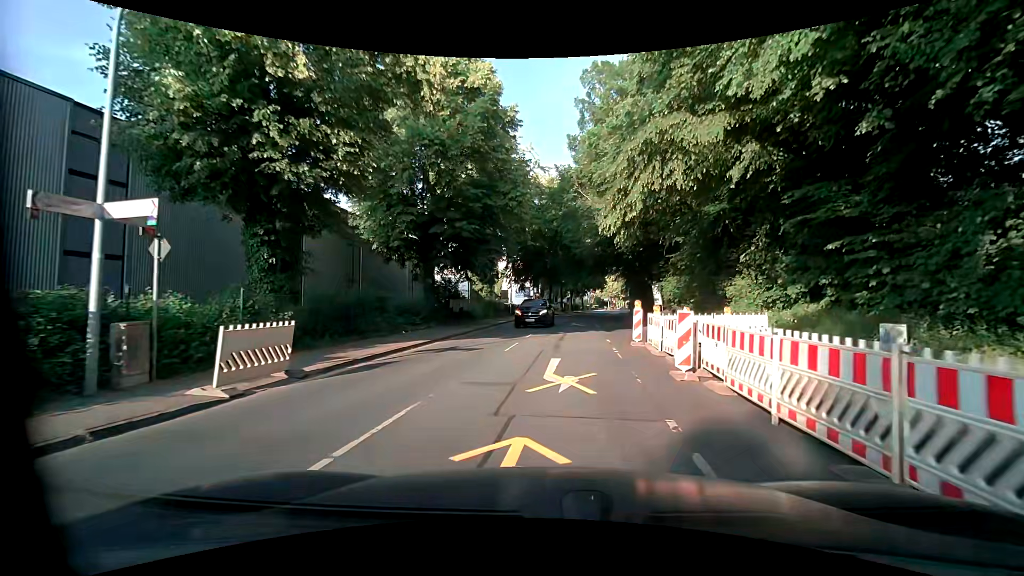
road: tertiary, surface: asphalt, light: Day
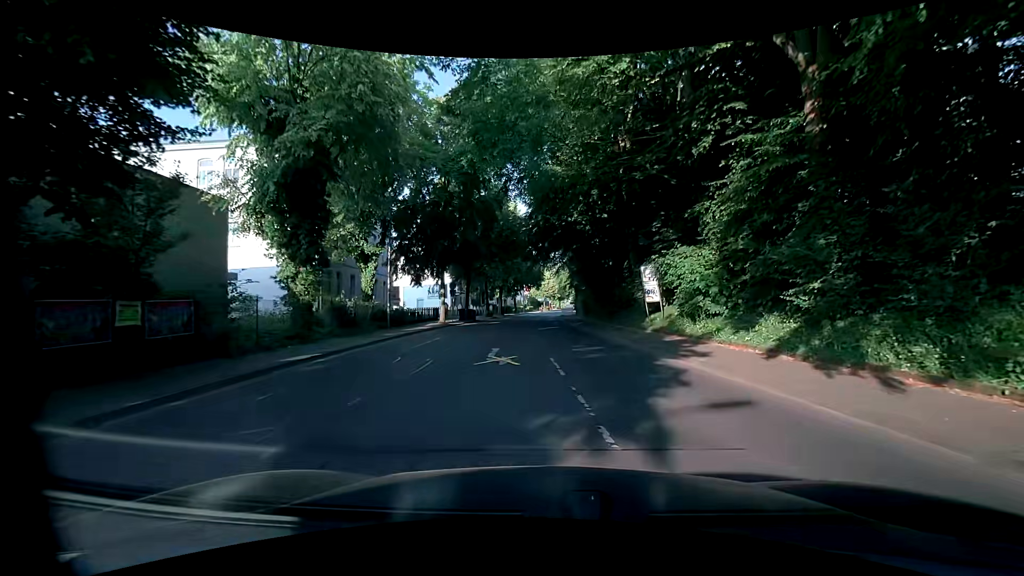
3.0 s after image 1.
(+1.8, +22.1) m; +8°
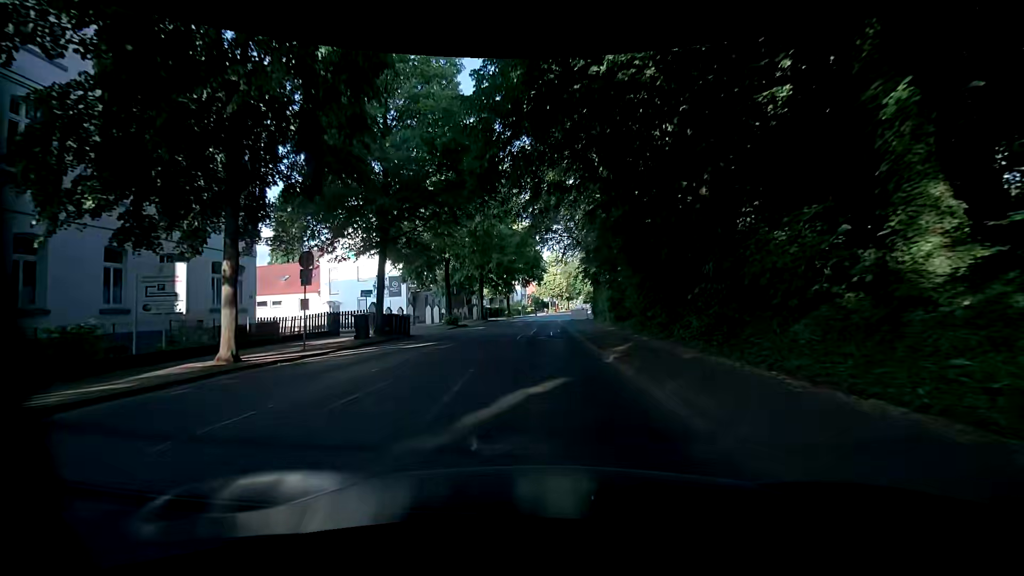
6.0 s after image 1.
(+0.8, +24.2) m; 0°
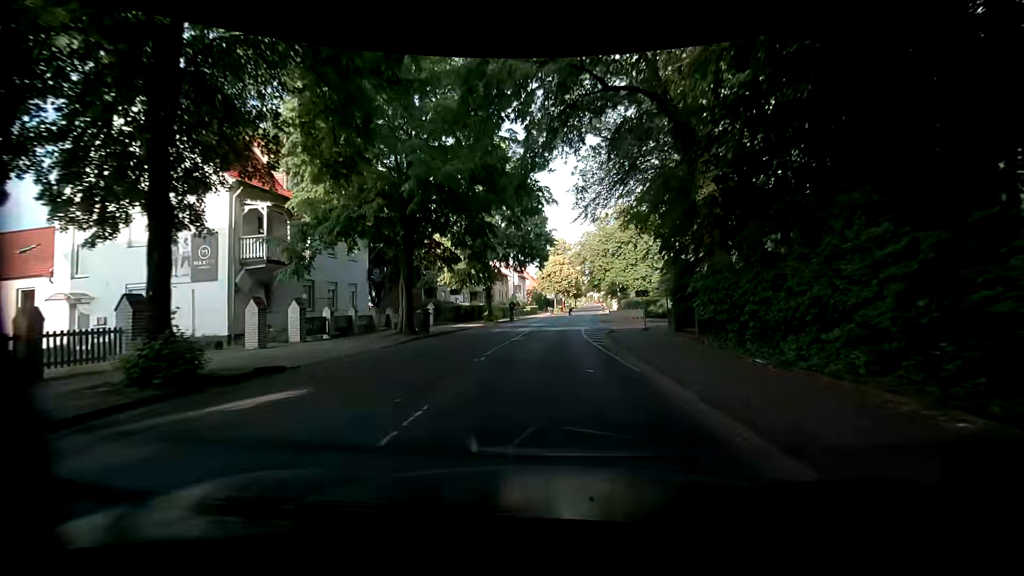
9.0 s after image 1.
(-0.1, +28.5) m; 0°
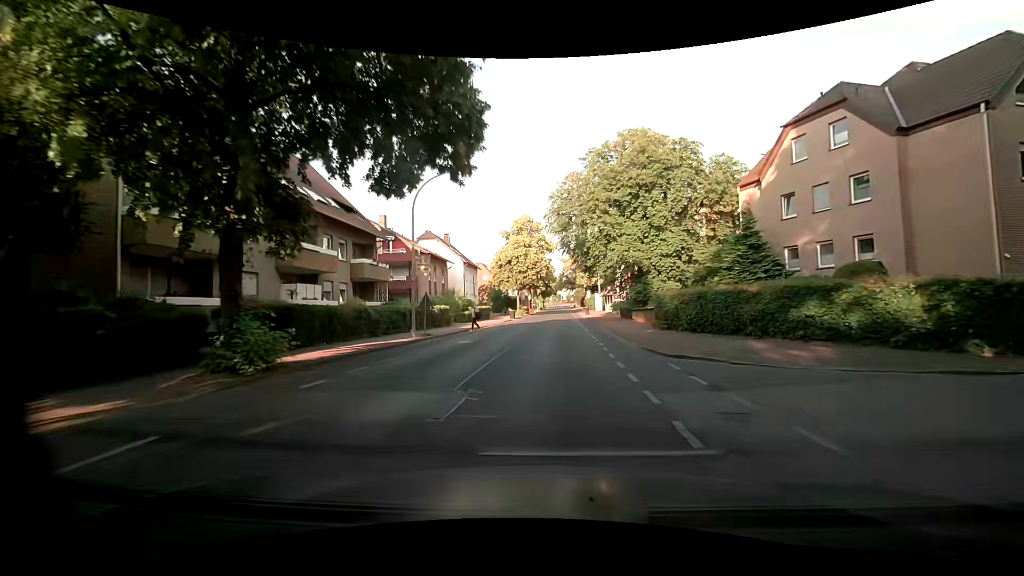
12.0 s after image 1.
(+0.6, +30.9) m; +4°
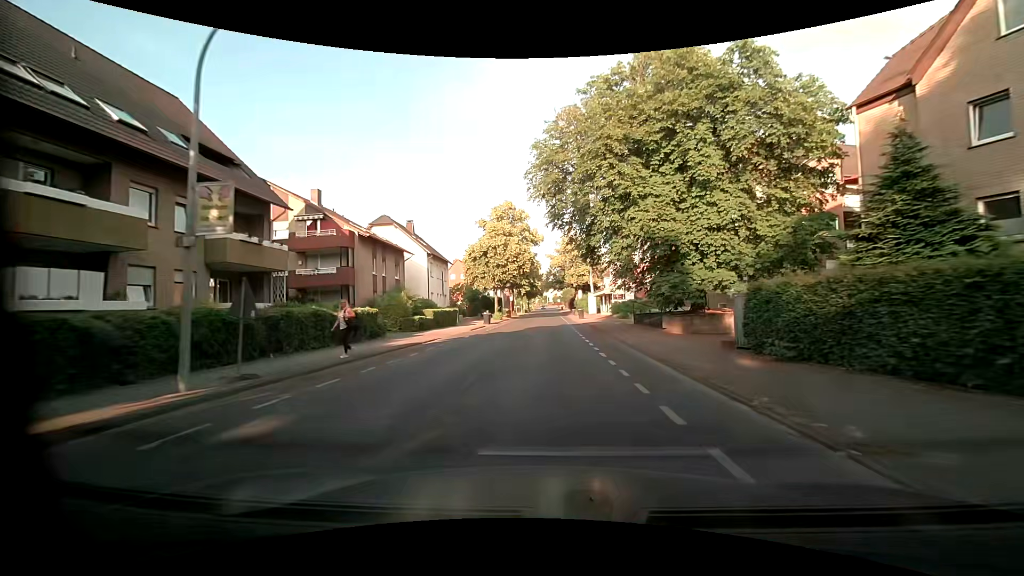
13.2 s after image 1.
(+0.2, +13.2) m; +2°
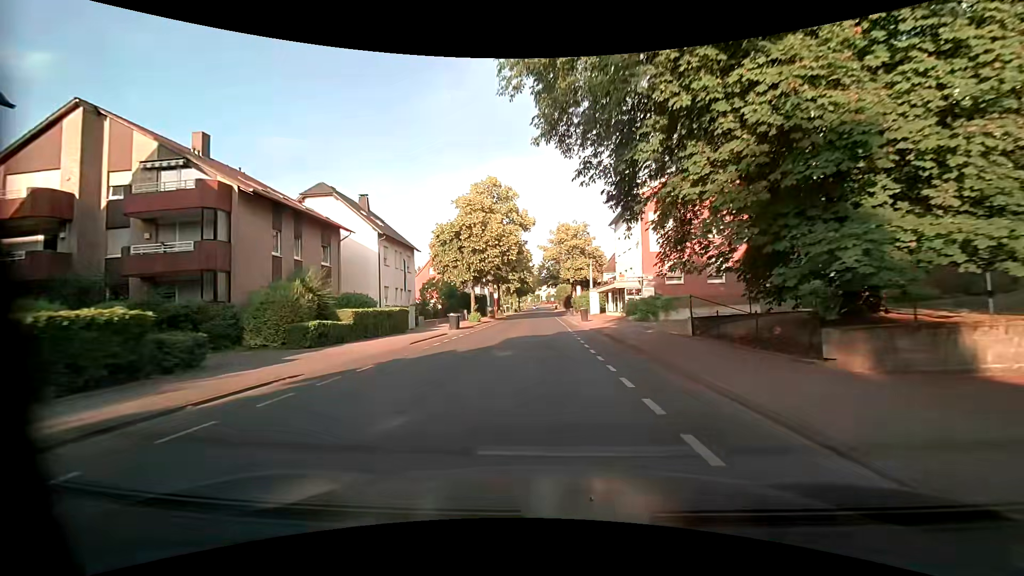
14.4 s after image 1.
(+0.1, +13.7) m; 0°
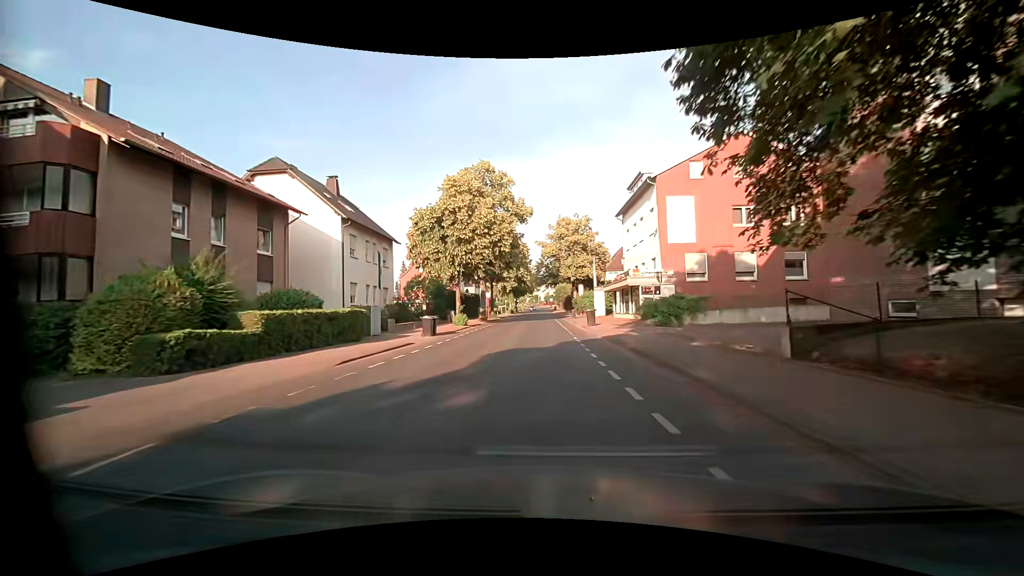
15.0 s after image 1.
(0.0, +7.0) m; 0°
(0, +10) (0, +20) (0, +30) (0, +40) (0, +50) (0, +60) (0, +70) (0, +80) (0, +90) (0, +100) m
